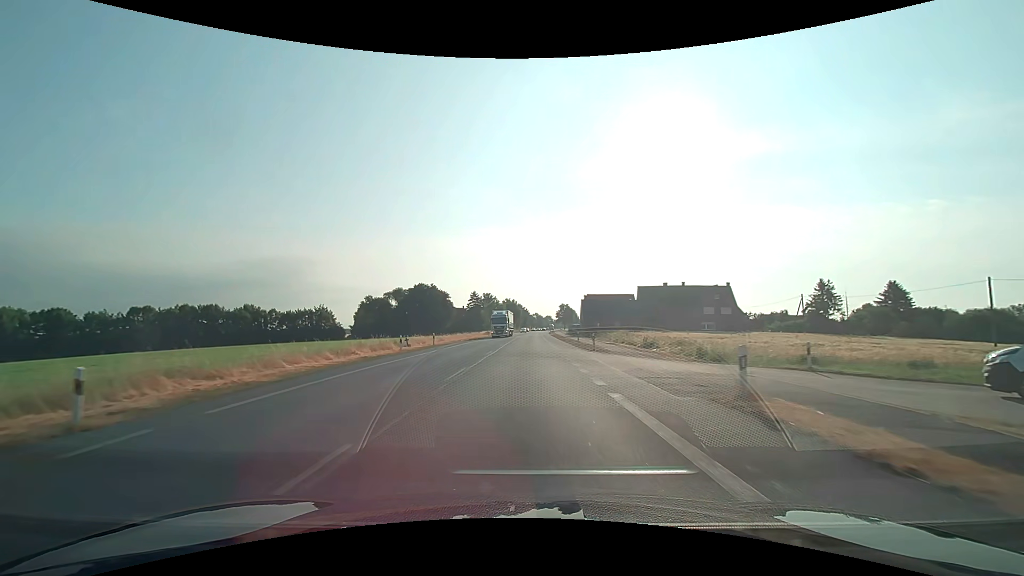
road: primary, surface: asphalt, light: Day
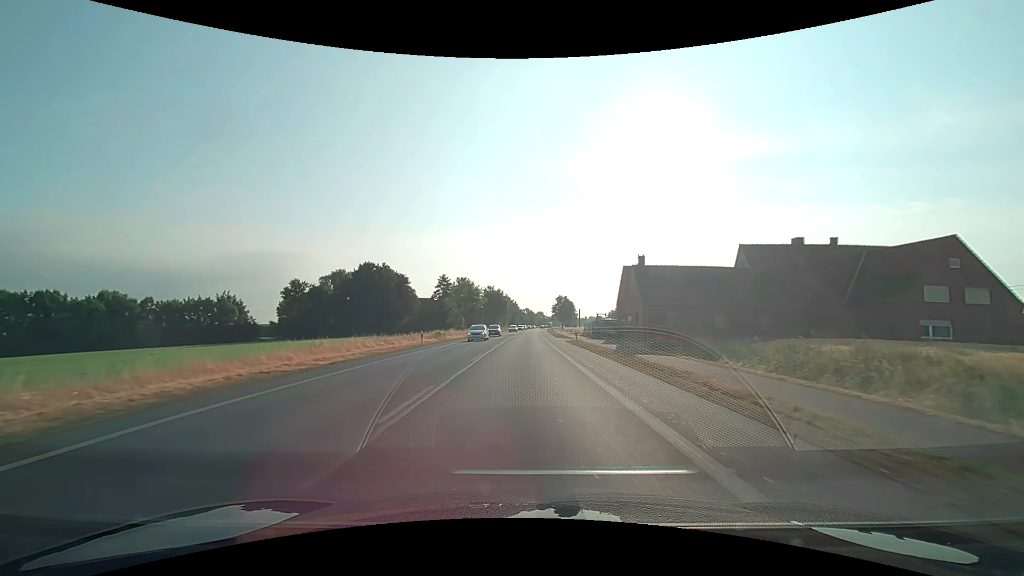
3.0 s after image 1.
(+0.5, +53.7) m; +1°
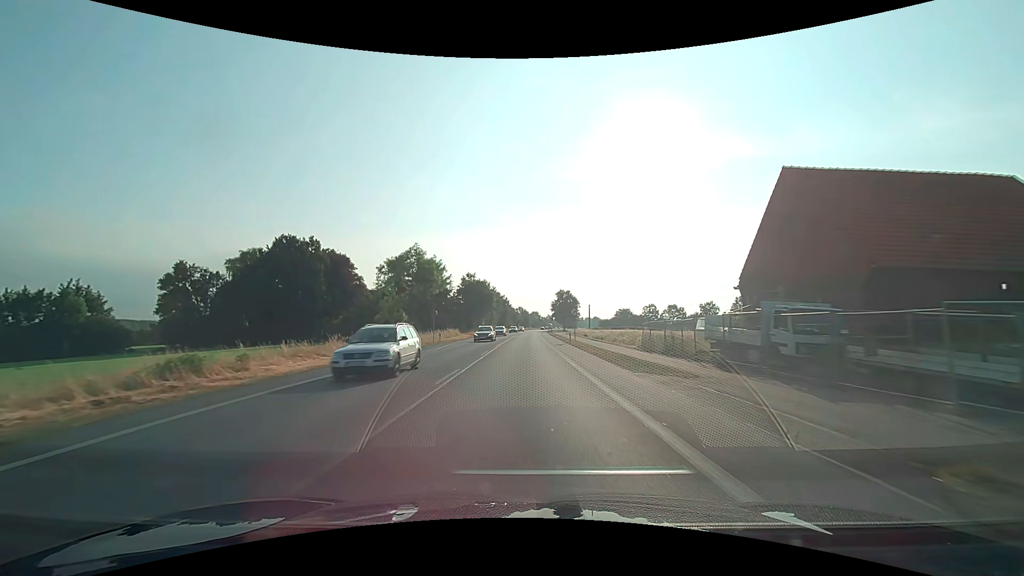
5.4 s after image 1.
(+0.3, +43.0) m; +1°
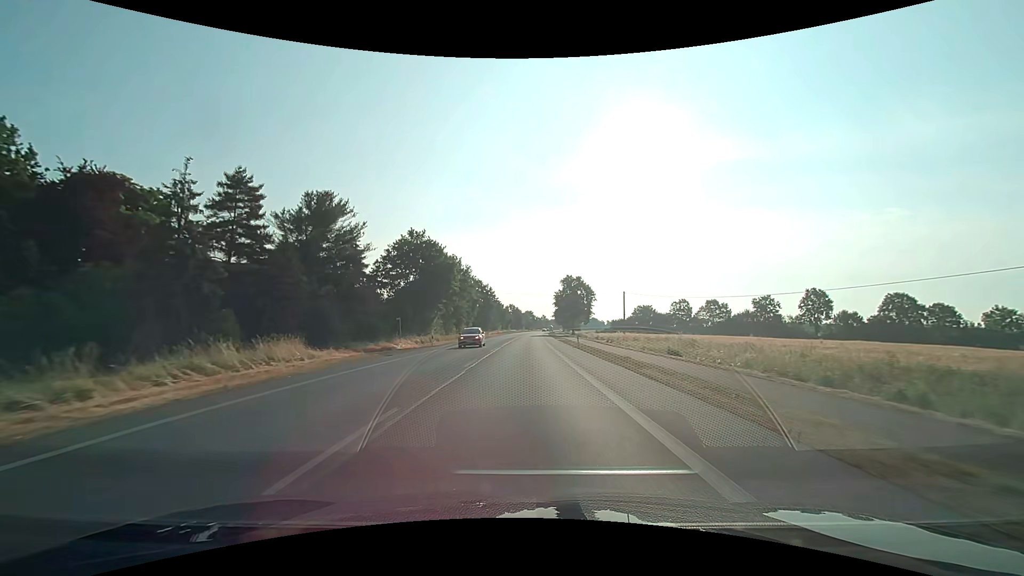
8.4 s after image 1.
(+0.4, +55.6) m; +1°
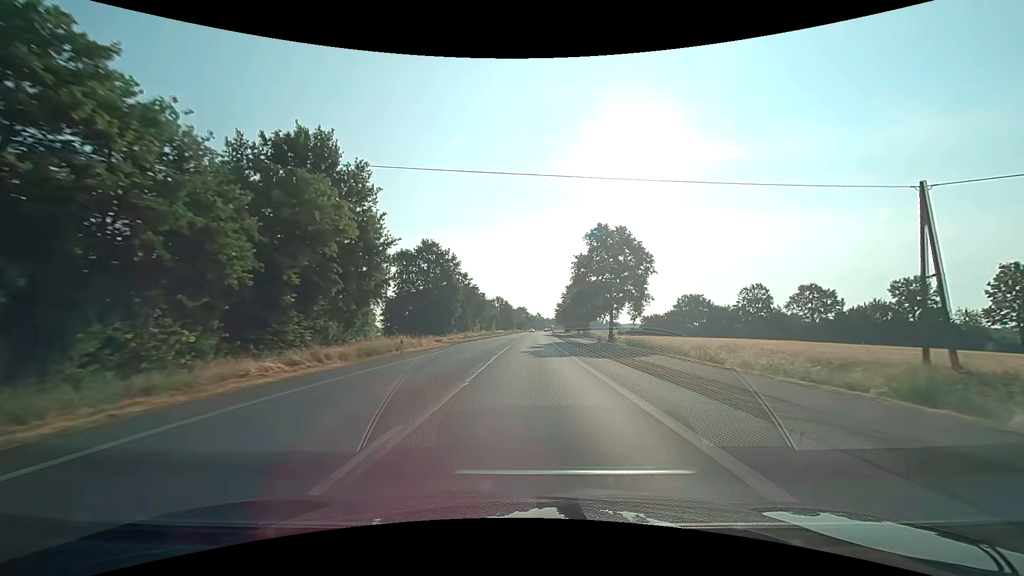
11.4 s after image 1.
(+0.3, +62.5) m; +1°
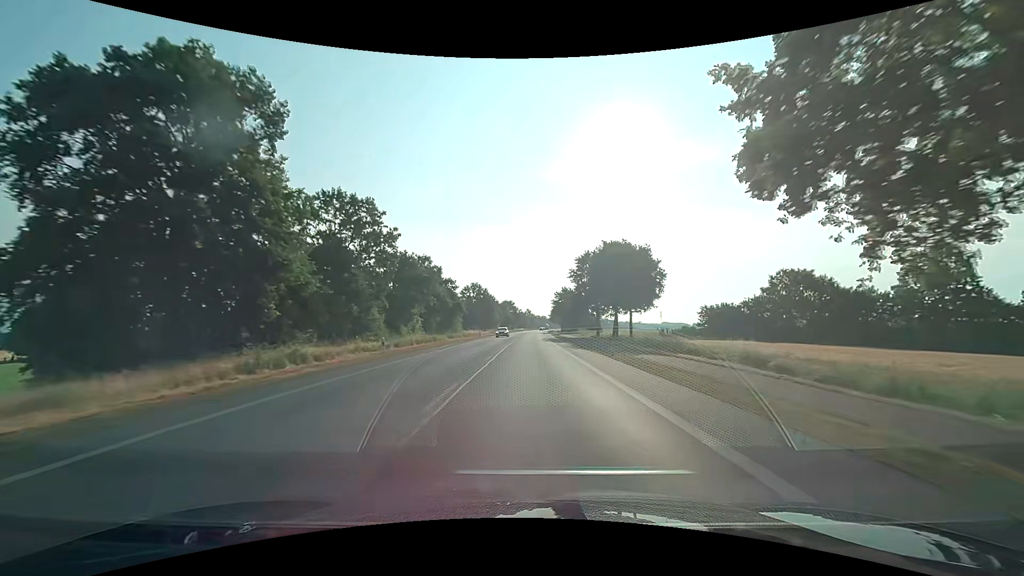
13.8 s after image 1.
(+0.7, +54.8) m; +1°
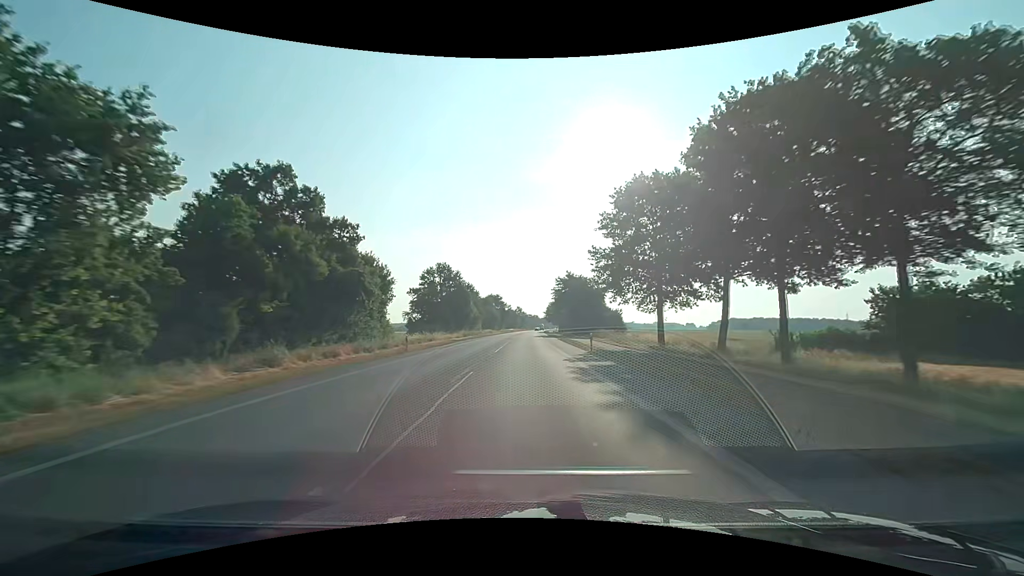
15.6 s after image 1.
(+0.4, +43.8) m; +1°
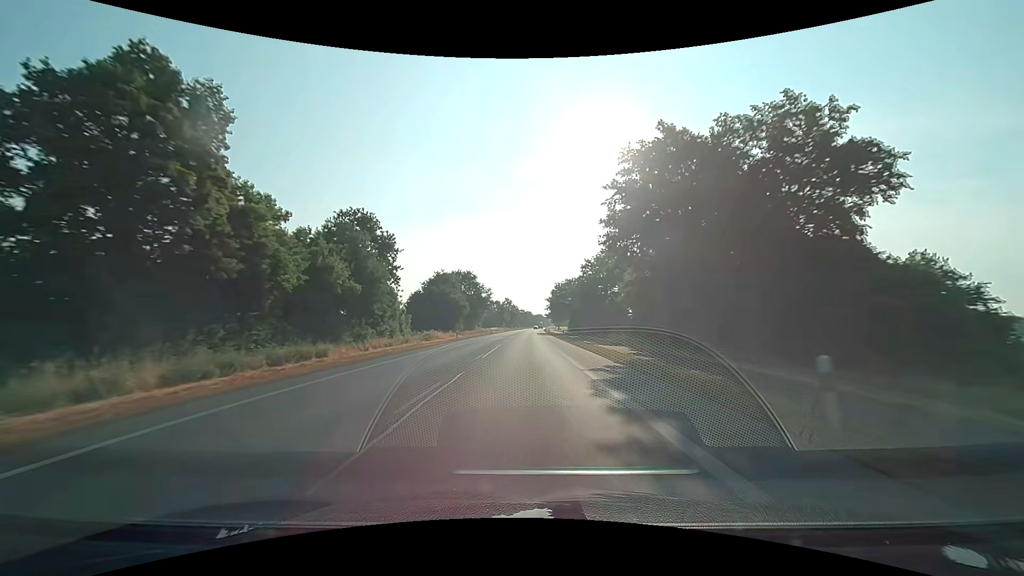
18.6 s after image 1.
(+0.9, +76.2) m; +1°
(0, +10) (0, +20) (0, +30) (0, +40) (0, +50) (0, +60) (0, +70) (+1, +80) (+1, +90) (+1, +100) m
